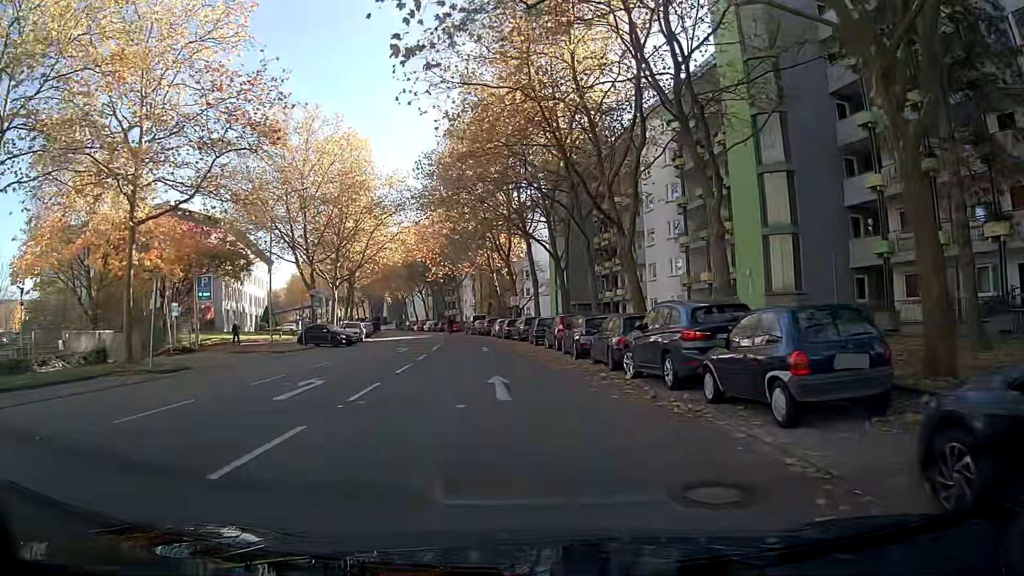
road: residential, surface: asphalt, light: Day
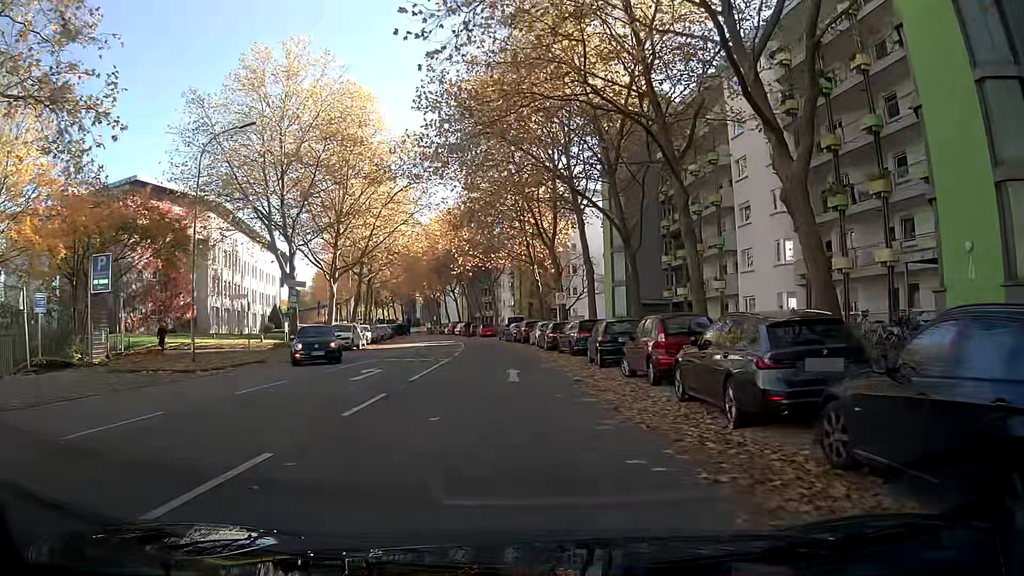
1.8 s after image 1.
(-0.2, +13.7) m; 0°
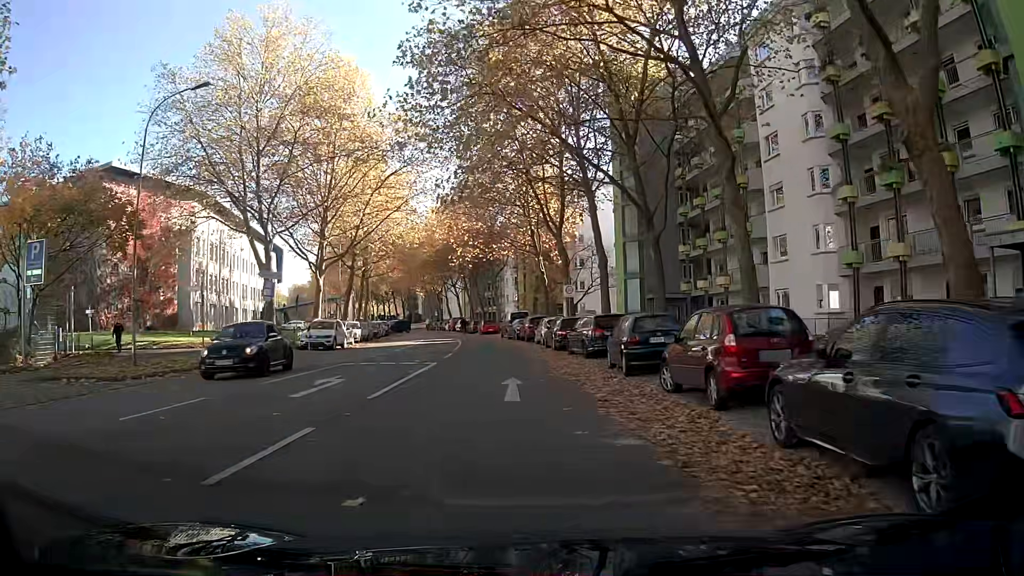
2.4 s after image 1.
(0.0, +4.5) m; -2°
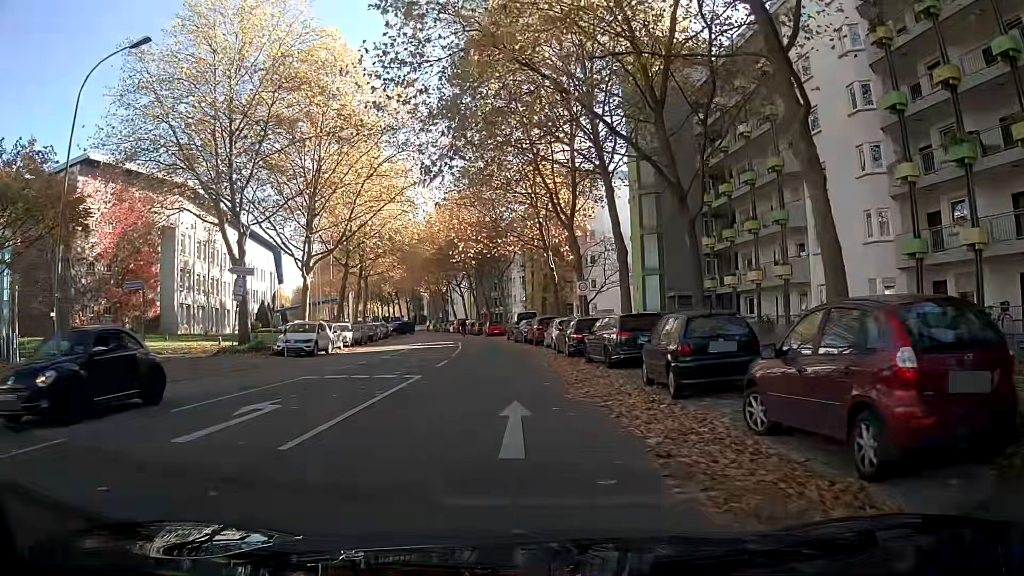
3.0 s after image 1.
(-0.1, +4.5) m; -3°
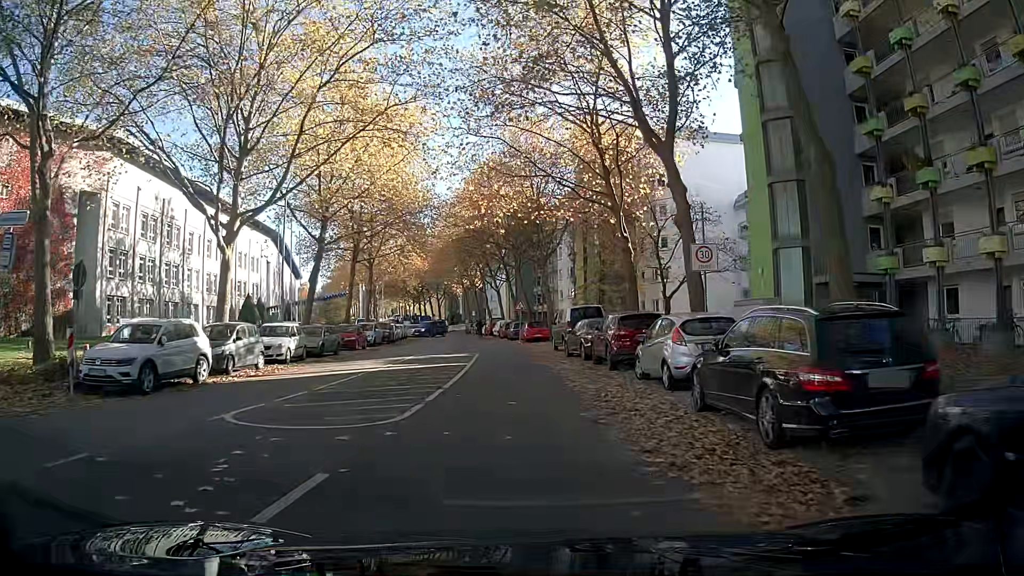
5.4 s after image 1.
(-0.9, +17.4) m; -5°
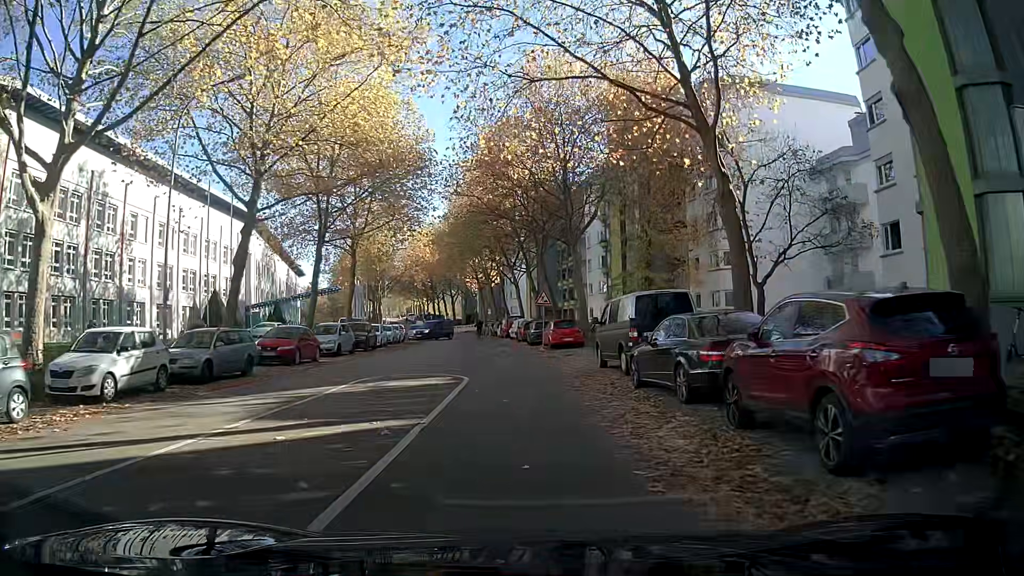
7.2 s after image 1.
(+0.1, +12.7) m; 0°
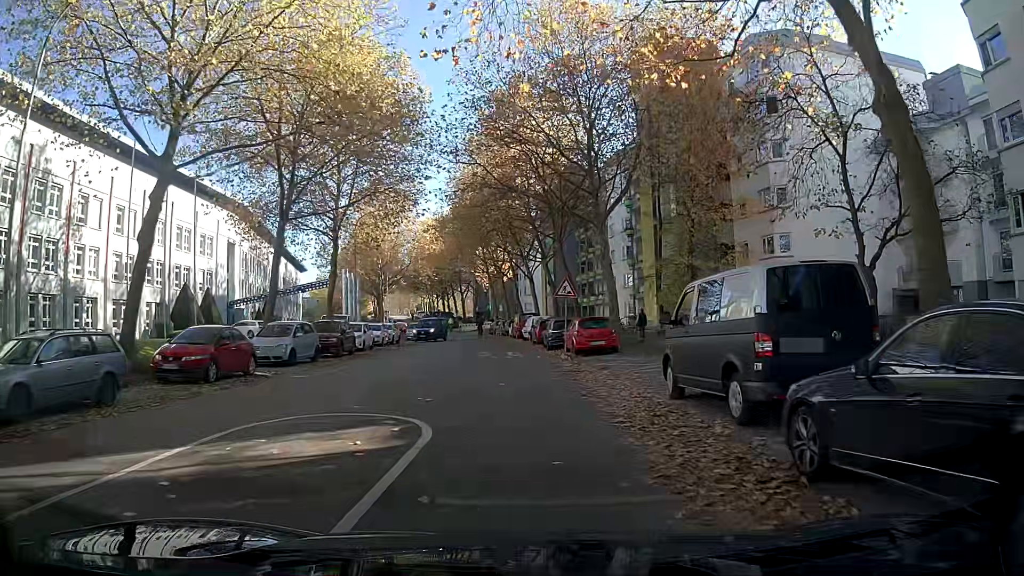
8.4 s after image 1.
(0.0, +8.0) m; 0°
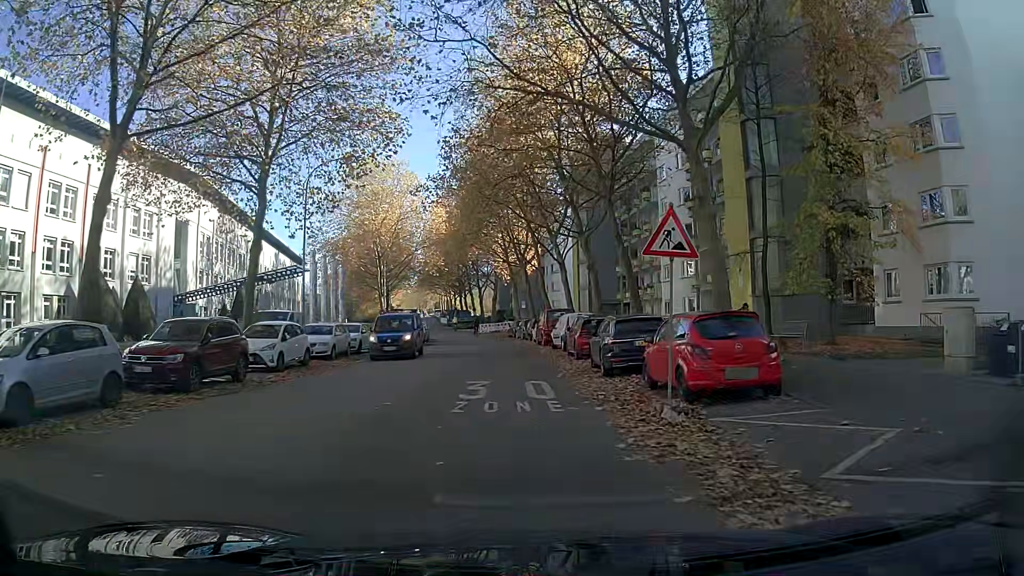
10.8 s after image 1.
(-0.5, +14.8) m; -3°
